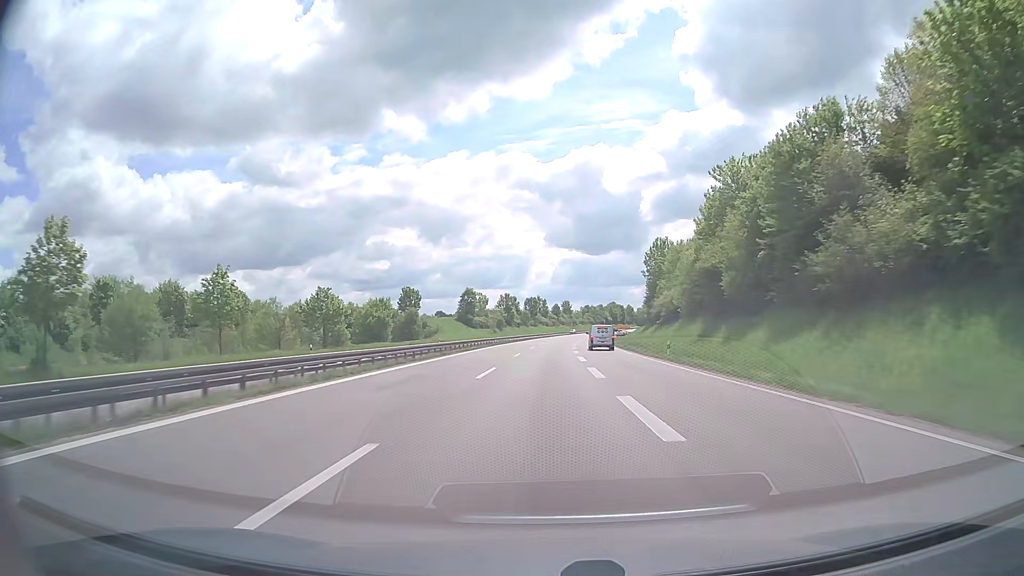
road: trunk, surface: asphalt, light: Day
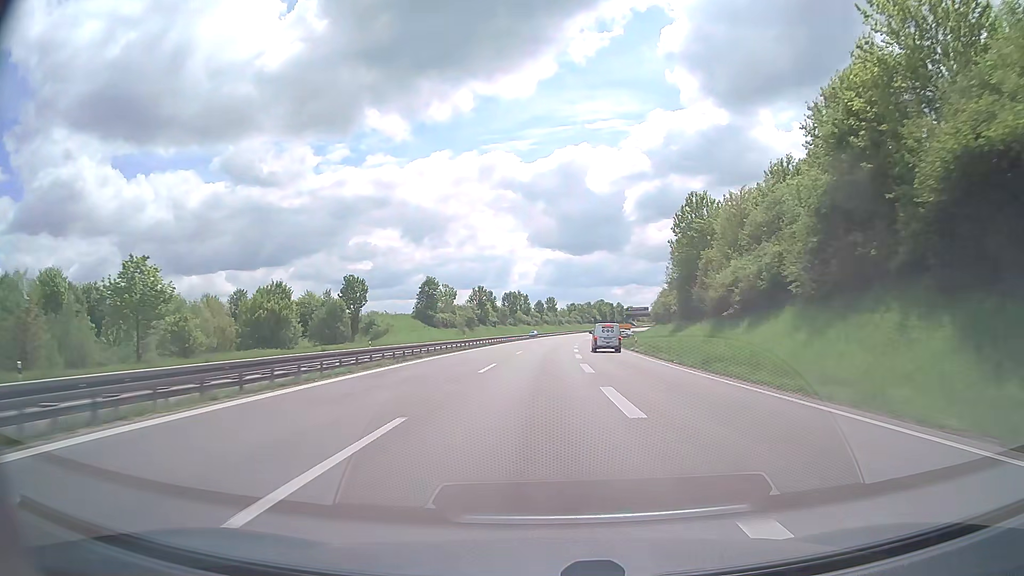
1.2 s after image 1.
(+0.4, +33.7) m; +1°
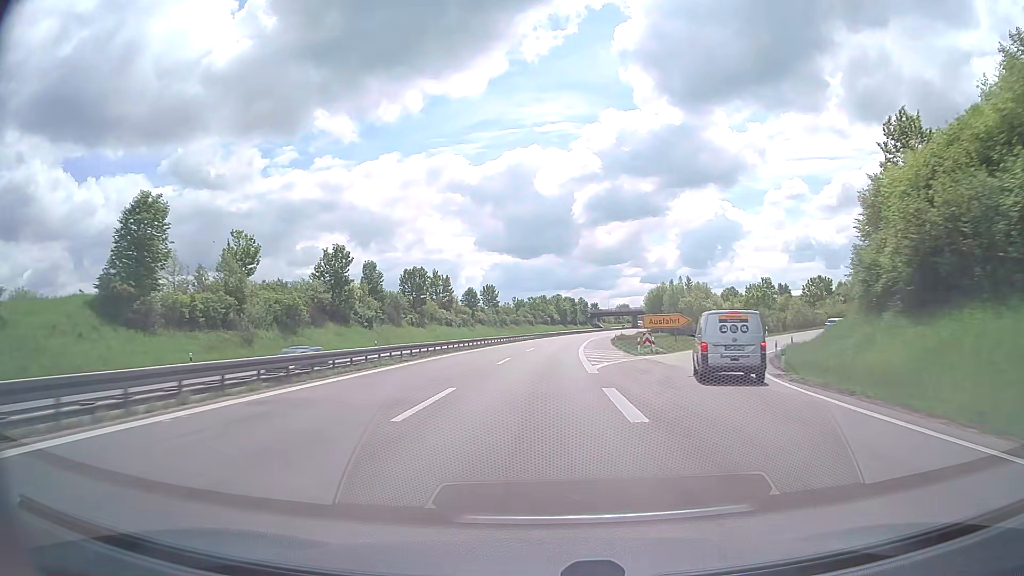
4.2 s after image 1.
(+3.0, +84.5) m; +4°
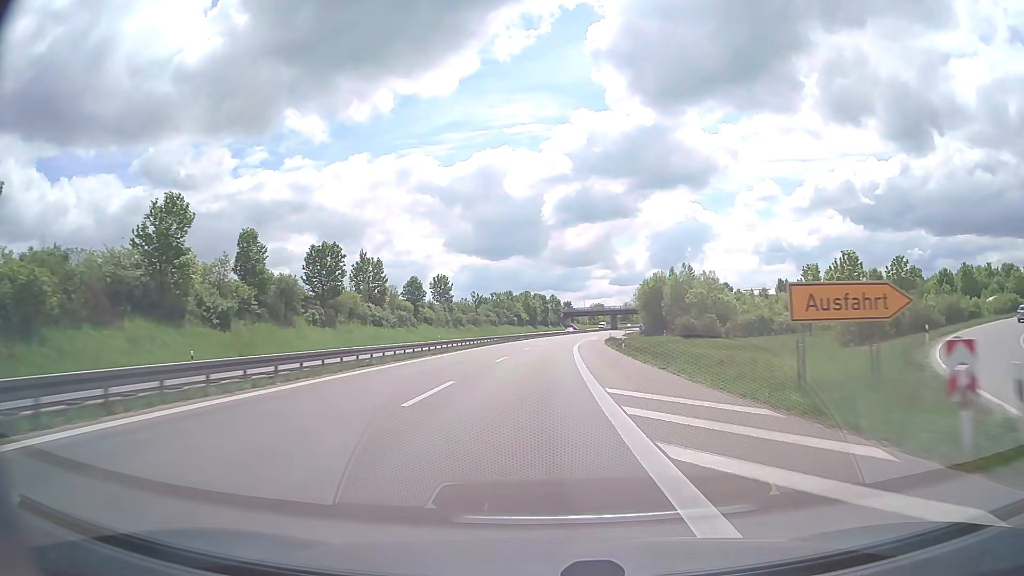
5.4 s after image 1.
(+0.8, +34.0) m; +3°
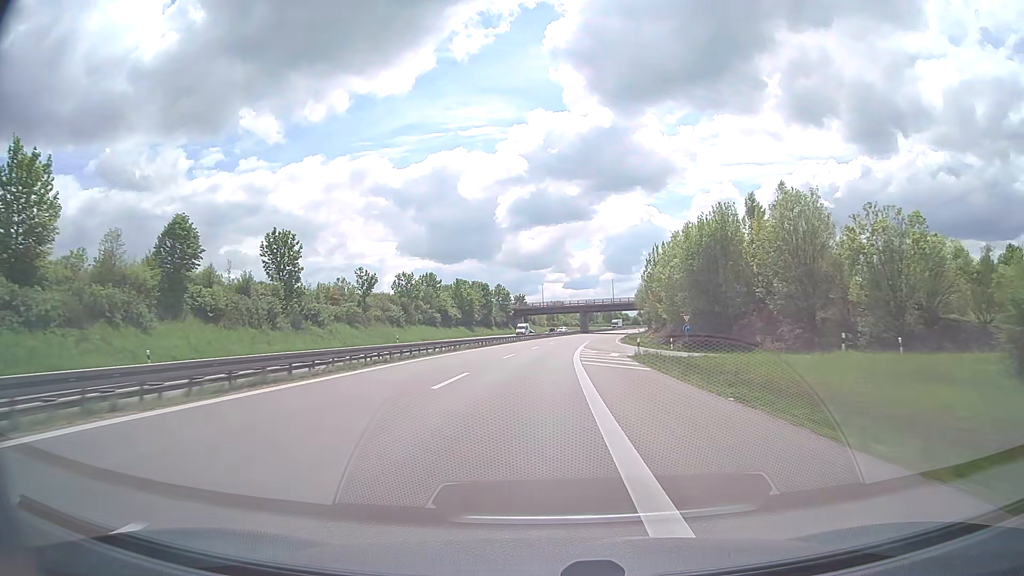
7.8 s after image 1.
(+2.6, +68.0) m; +4°
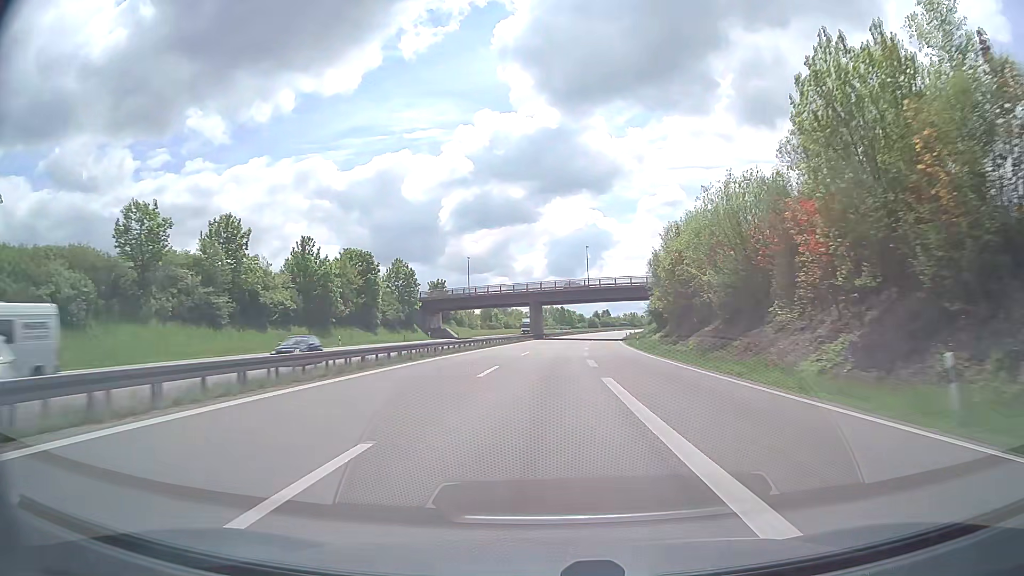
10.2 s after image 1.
(+2.4, +68.1) m; +5°
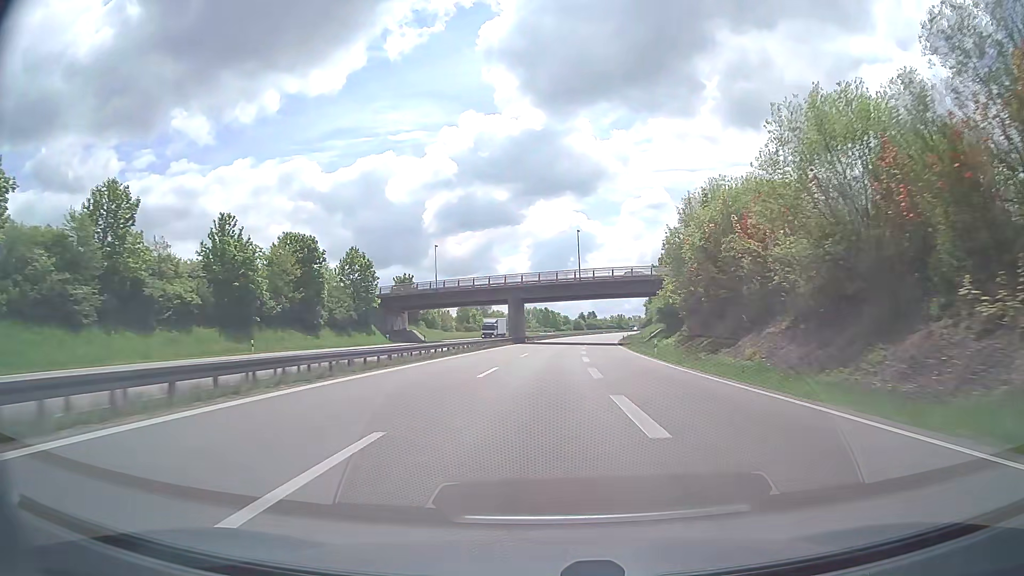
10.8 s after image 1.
(+0.2, +17.1) m; +2°
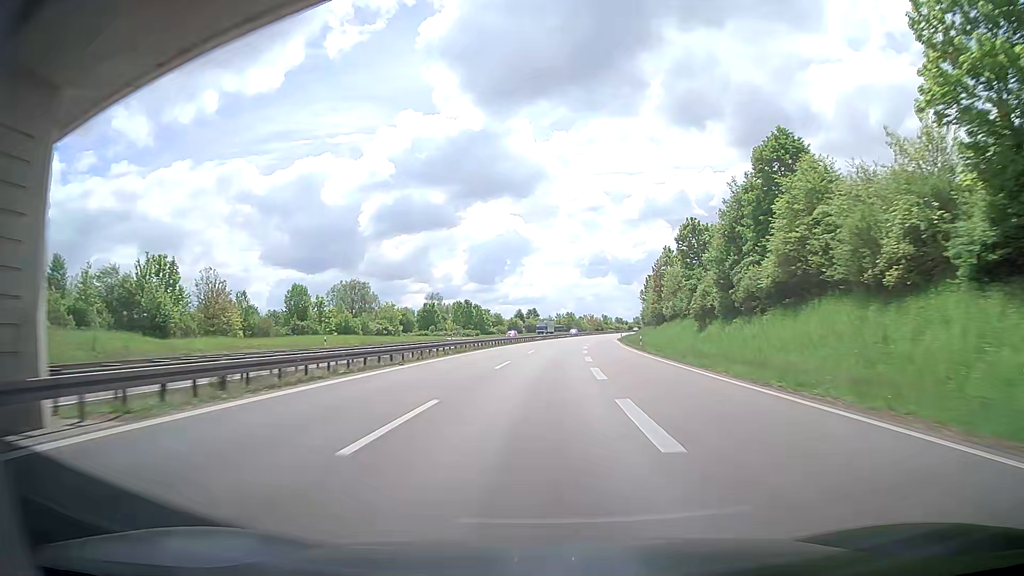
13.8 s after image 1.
(+3.9, +85.5) m; +5°
(0, +10) (0, +20) (+1, +30) (+1, +40) (+2, +50) (+2, +60) (+3, +70) (+4, +80) (+5, +90) (+7, +100) m
